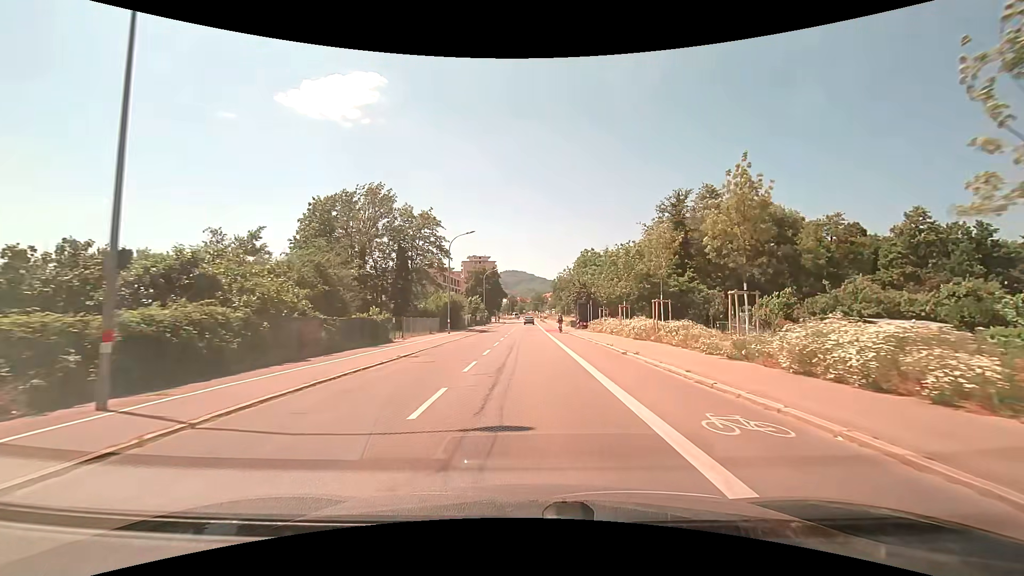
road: secondary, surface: asphalt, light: Day
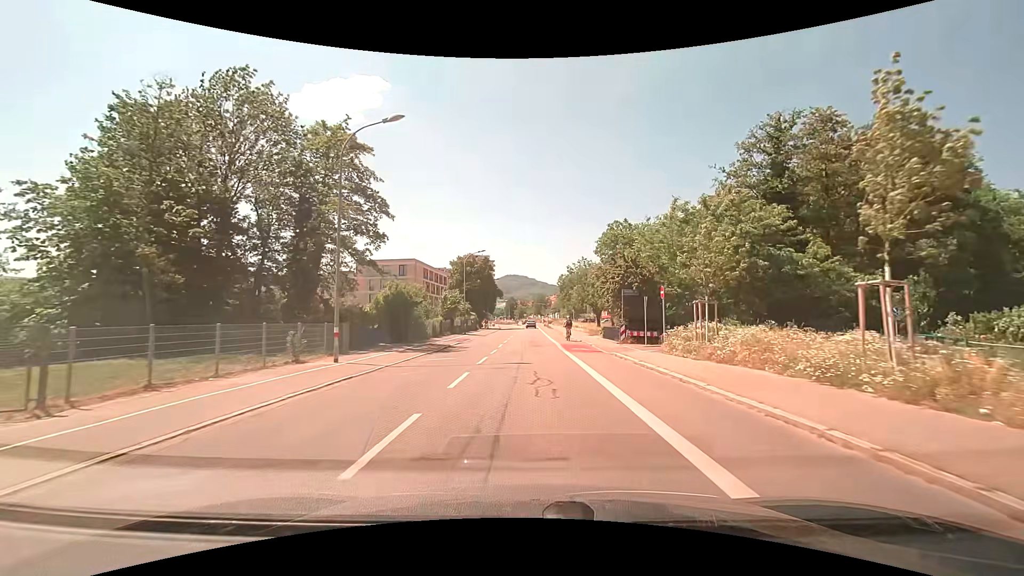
(+0.1, +26.5) m; 0°
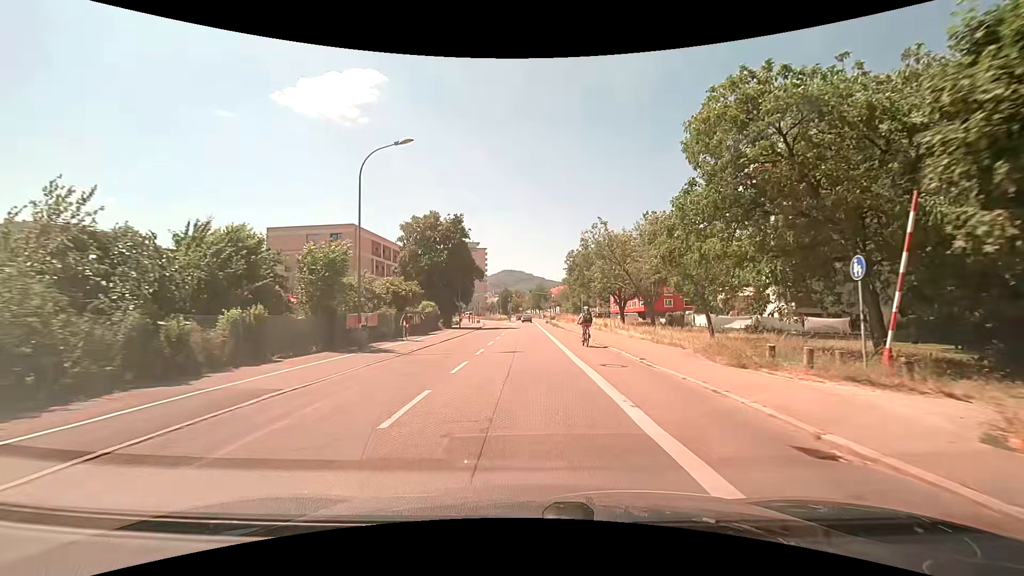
(+0.2, +33.1) m; 0°
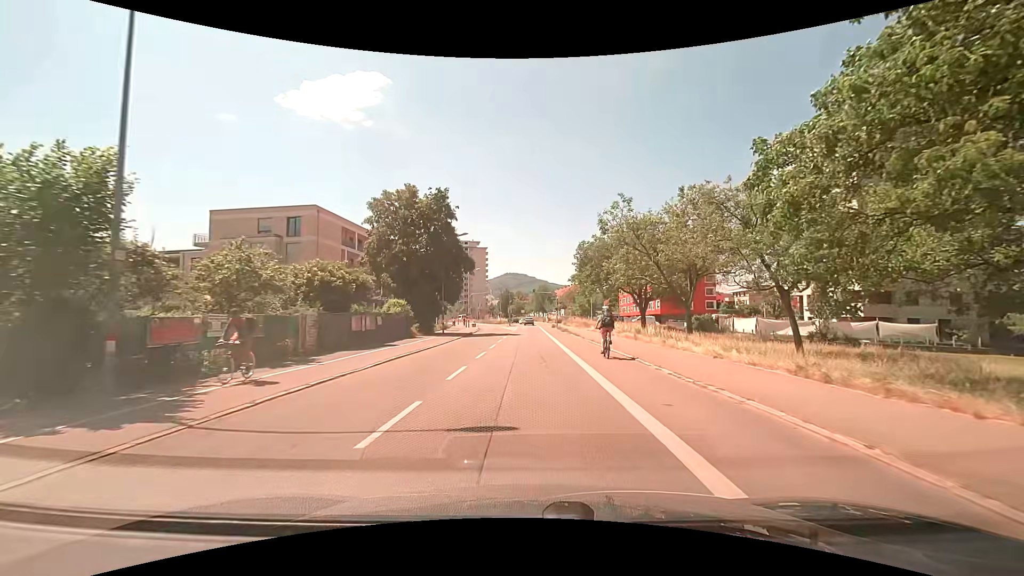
(0.0, +13.0) m; 0°
